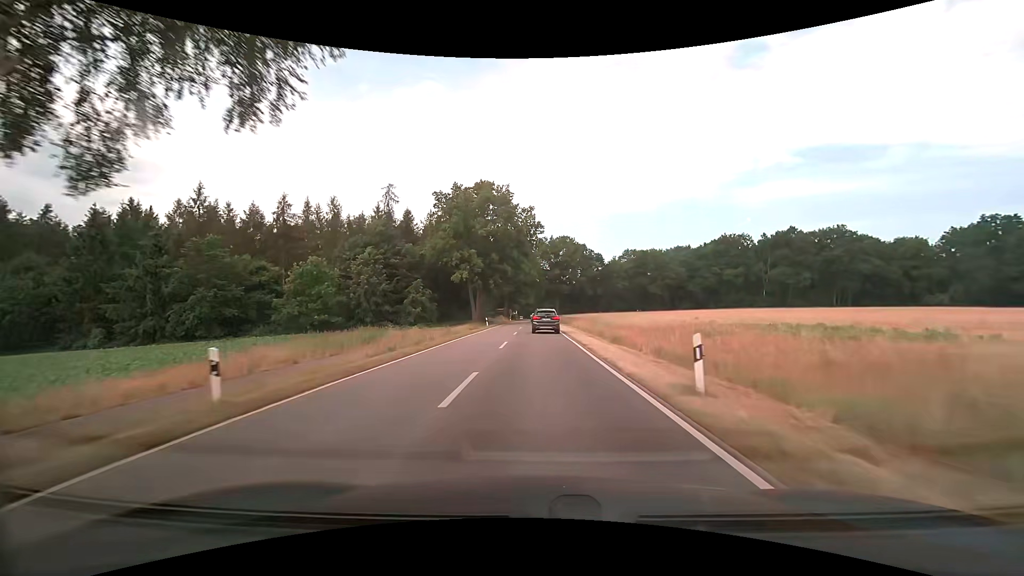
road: tertiary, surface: asphalt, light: Day
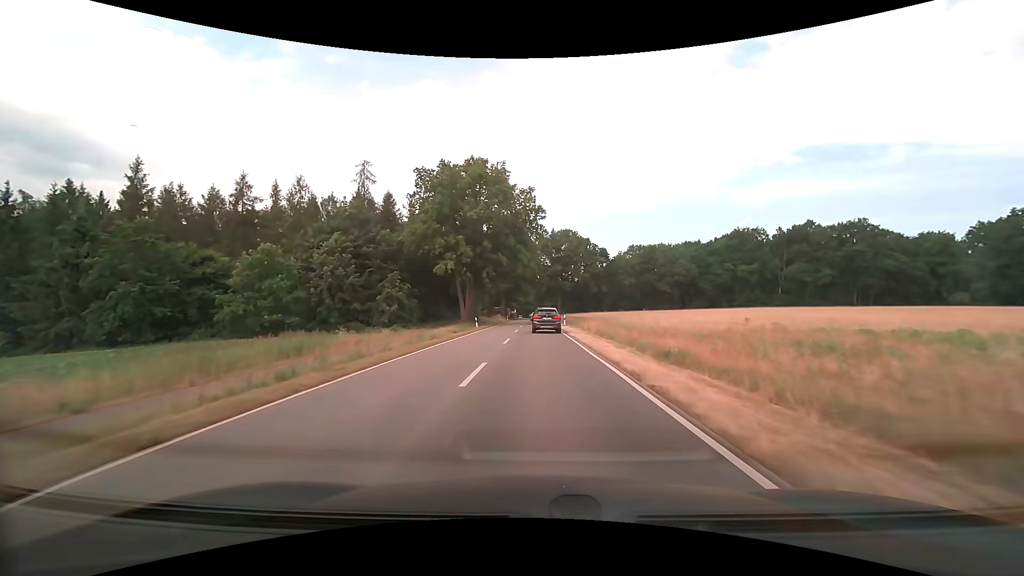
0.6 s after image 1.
(0.0, +10.1) m; 0°
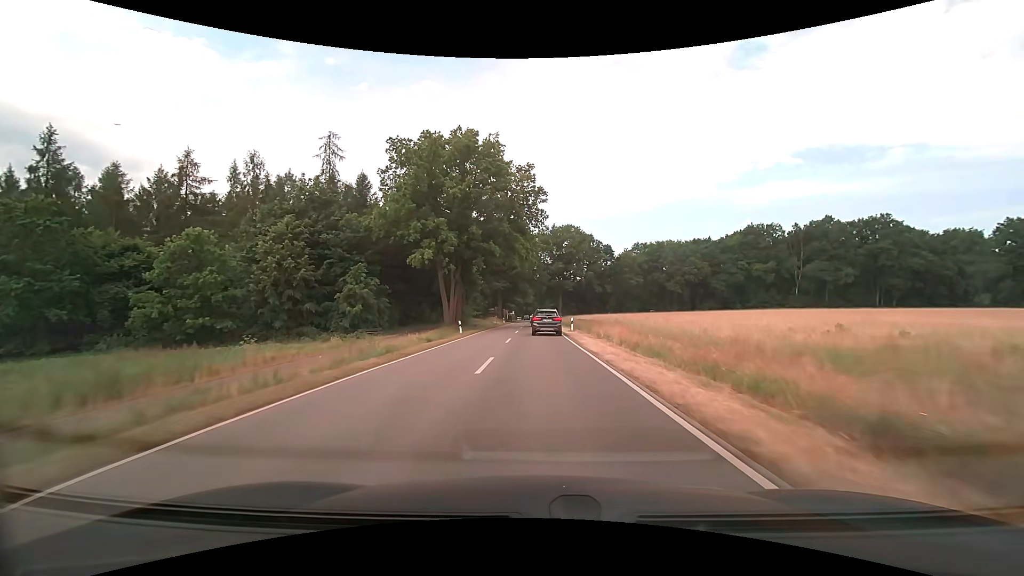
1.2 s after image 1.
(0.0, +9.8) m; 0°
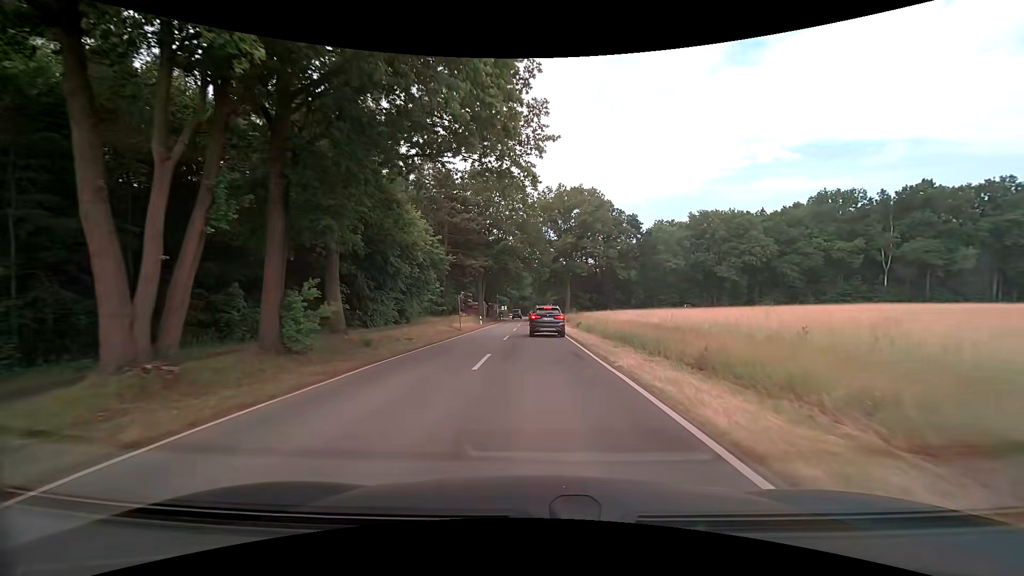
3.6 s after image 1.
(+0.1, +35.3) m; 0°
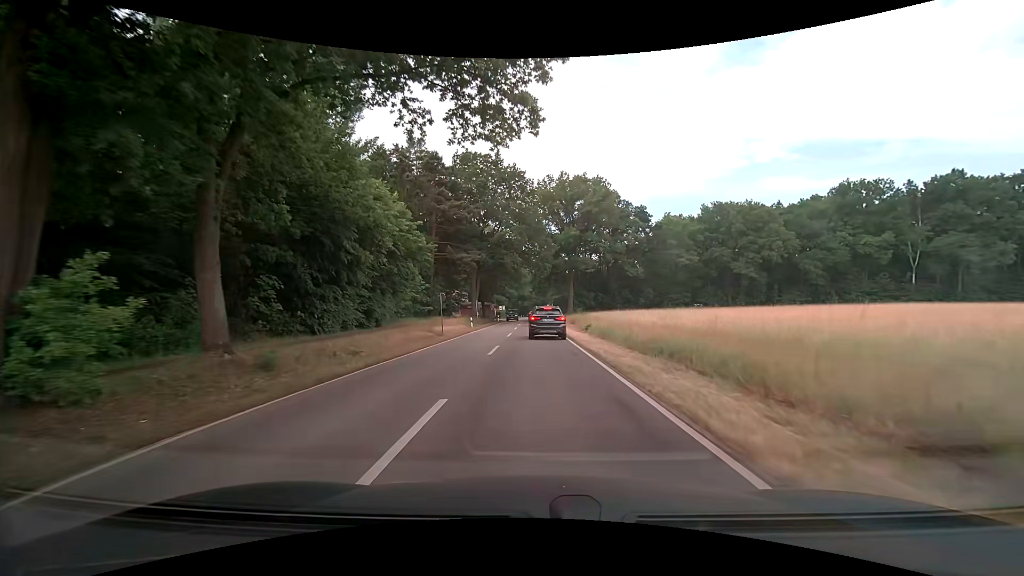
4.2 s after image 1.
(0.0, +7.5) m; 0°
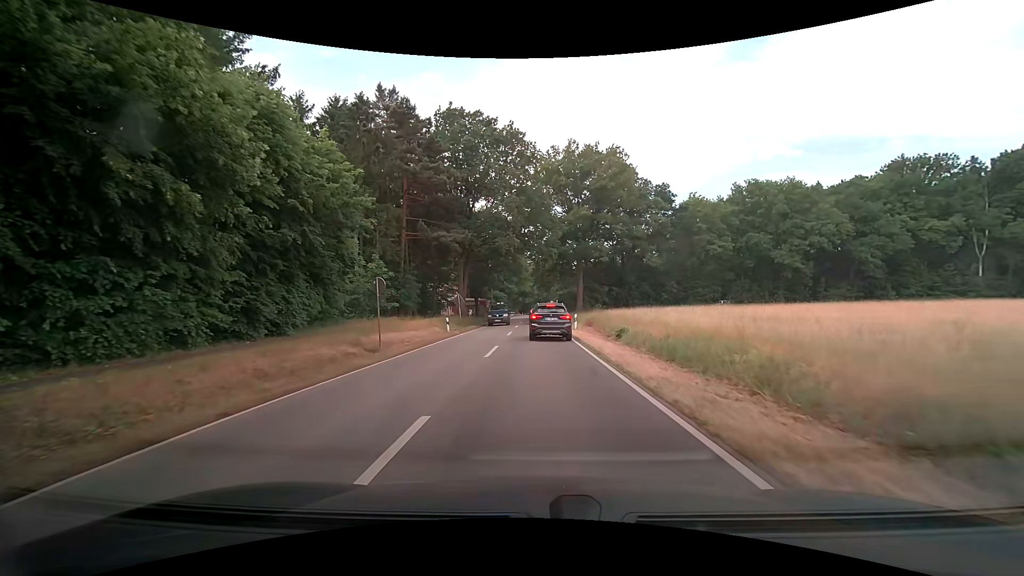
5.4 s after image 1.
(-0.1, +13.1) m; 0°
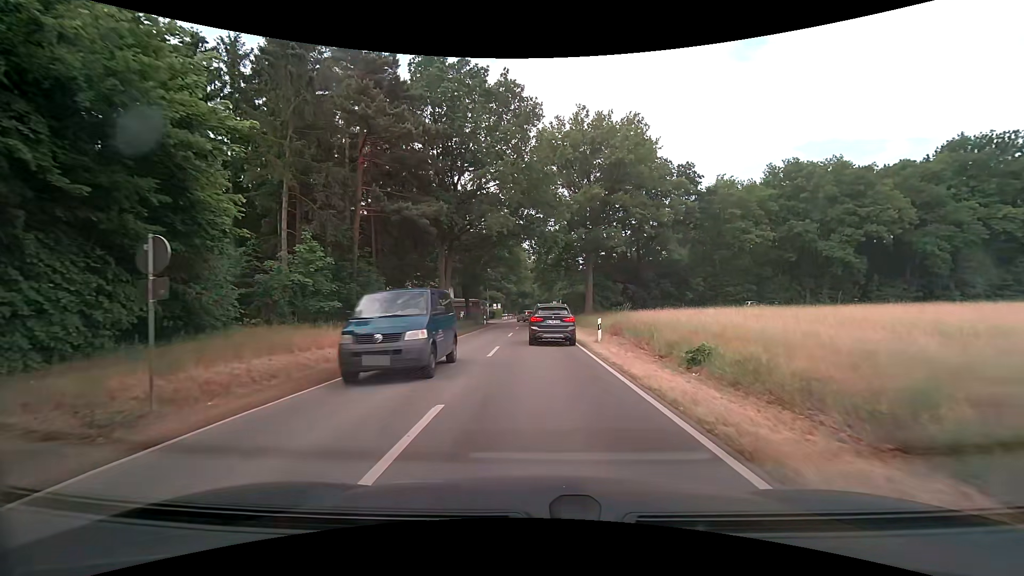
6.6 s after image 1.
(0.0, +11.1) m; 0°
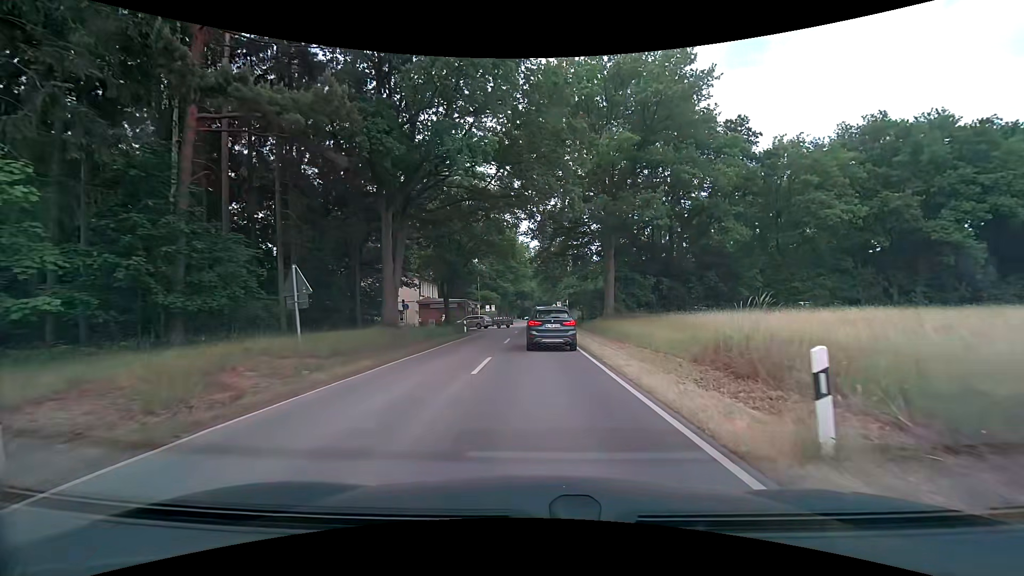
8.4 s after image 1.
(-0.1, +15.6) m; 0°
(0, +10) (0, +20) (0, +30) (0, +40) (0, +50) (0, +60) (0, +70) (0, +80) (0, +90) (0, +100) m
